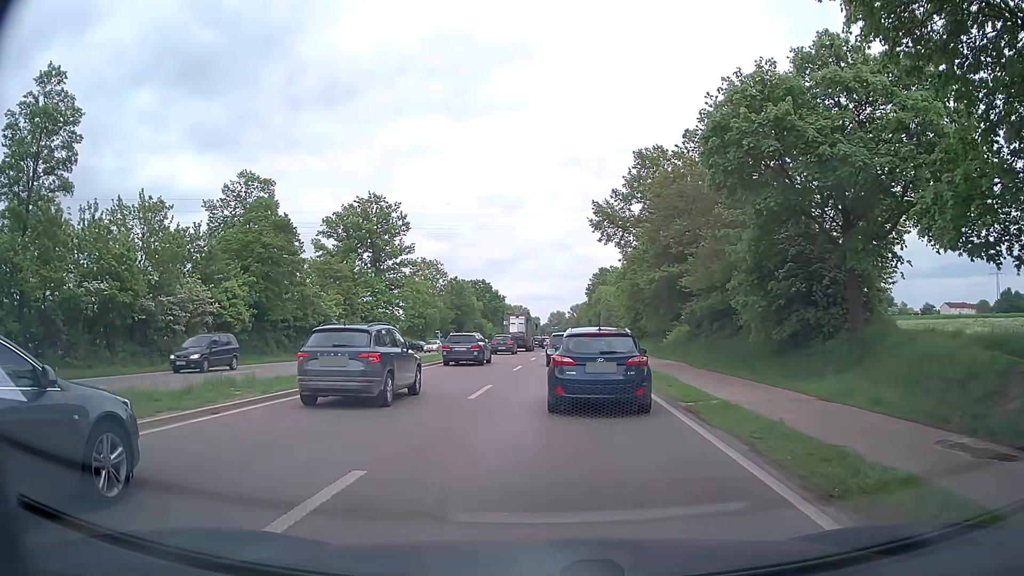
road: primary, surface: asphalt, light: Day
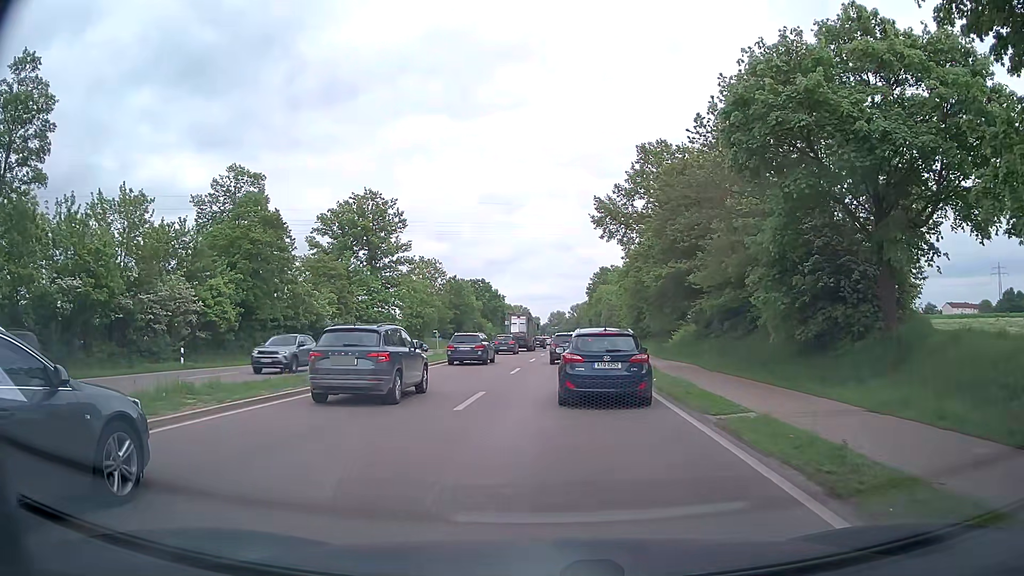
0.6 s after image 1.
(0.0, +2.4) m; 0°
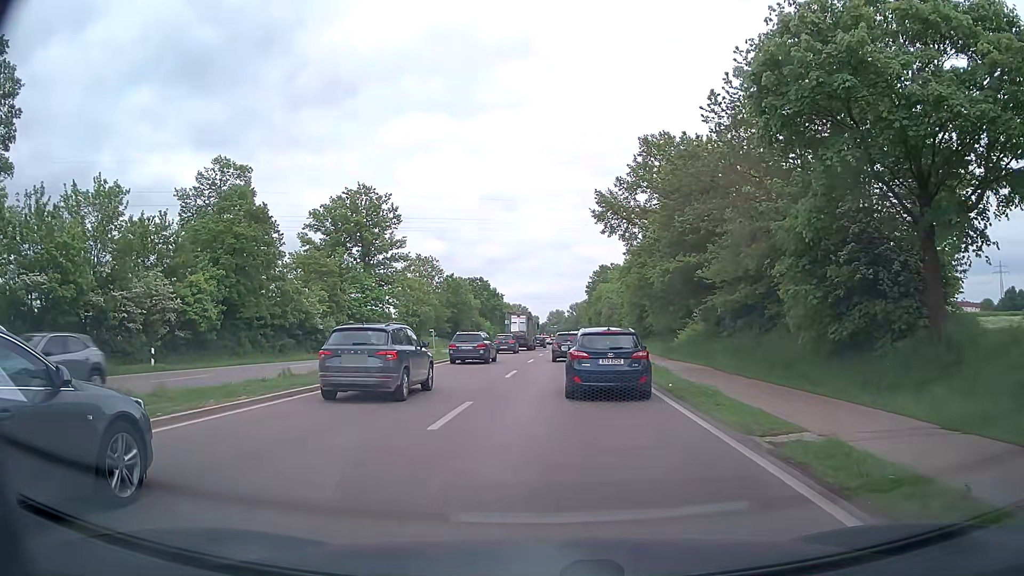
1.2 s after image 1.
(0.0, +2.8) m; 0°
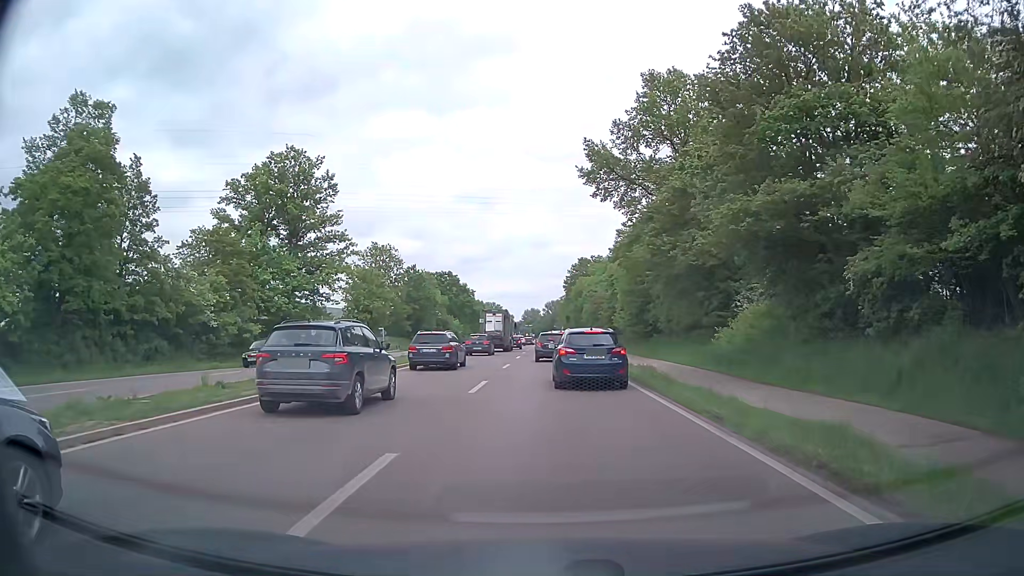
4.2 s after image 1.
(+0.1, +18.1) m; +2°
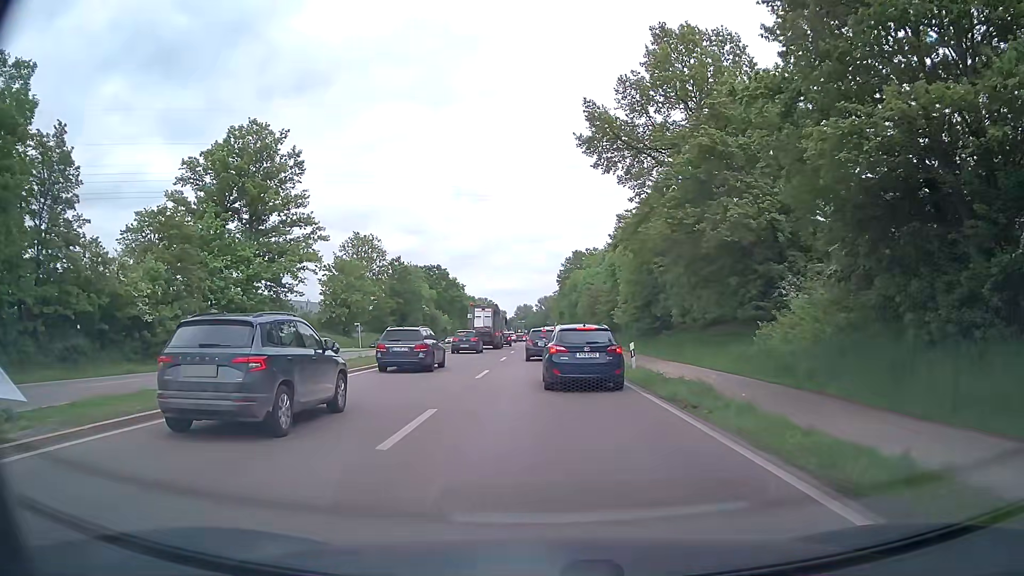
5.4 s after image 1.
(0.0, +8.0) m; +1°
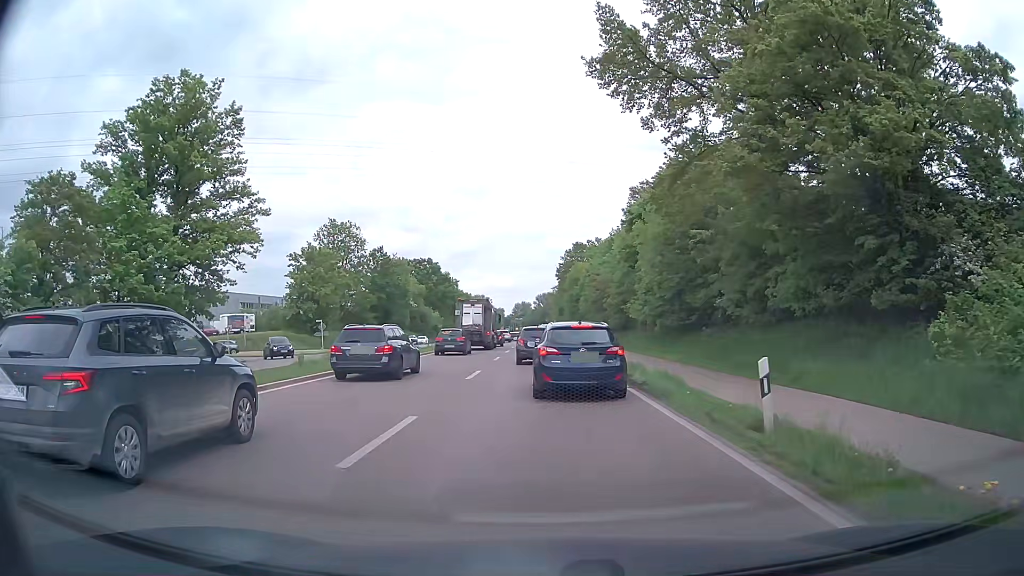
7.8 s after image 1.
(0.0, +12.8) m; 0°
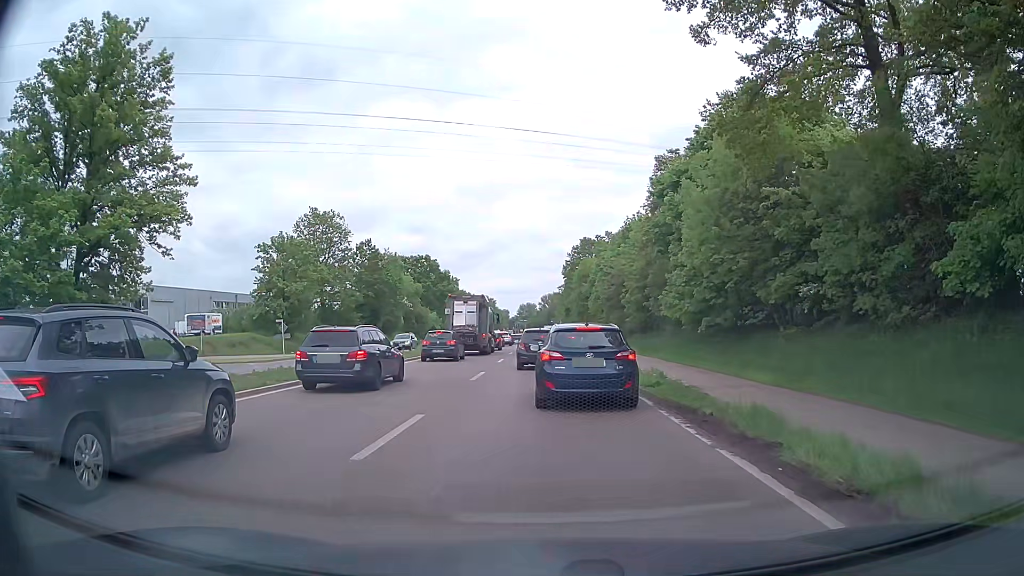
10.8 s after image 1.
(0.0, +11.4) m; -1°
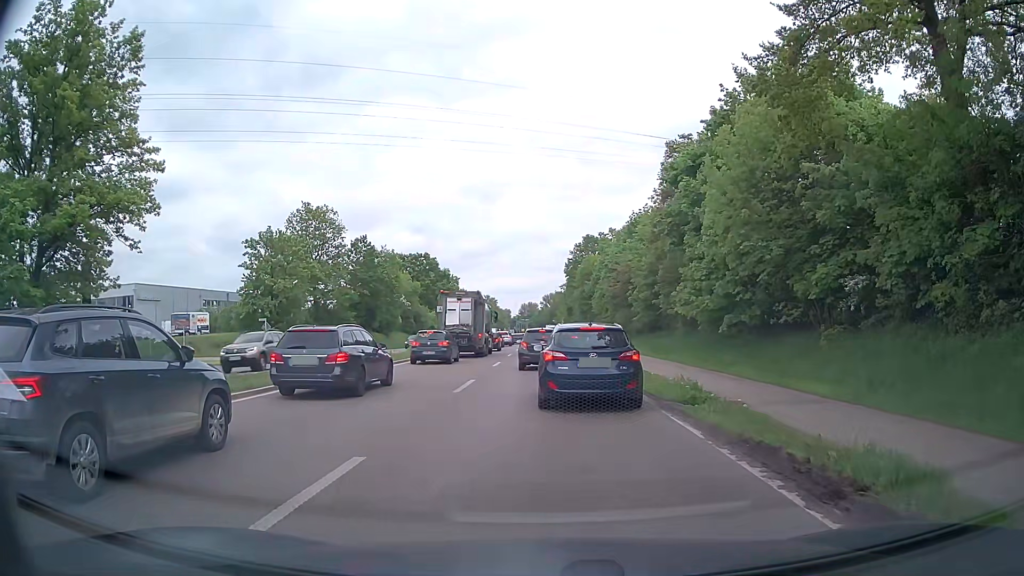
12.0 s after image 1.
(0.0, +3.8) m; +2°
